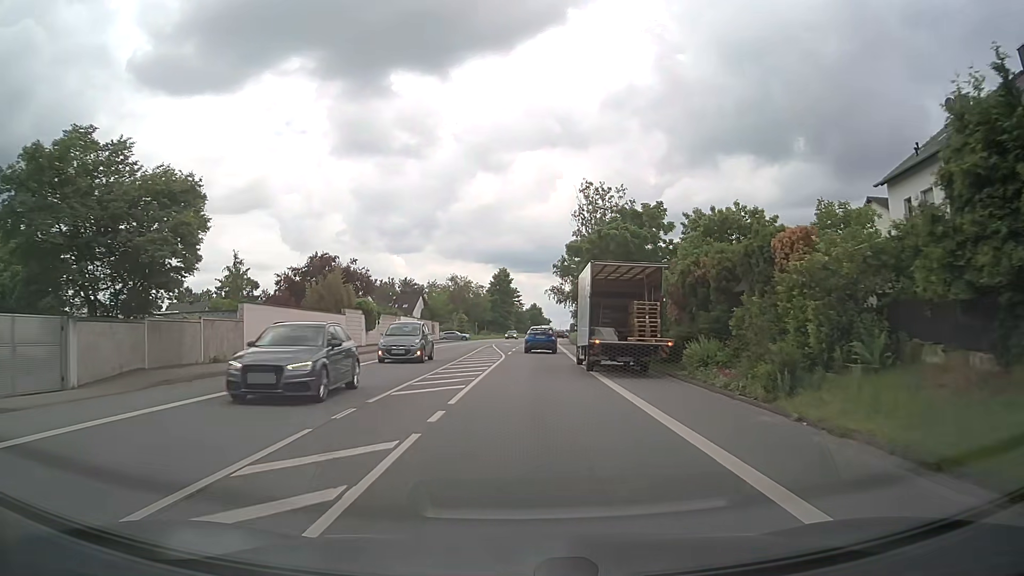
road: primary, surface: asphalt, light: Day
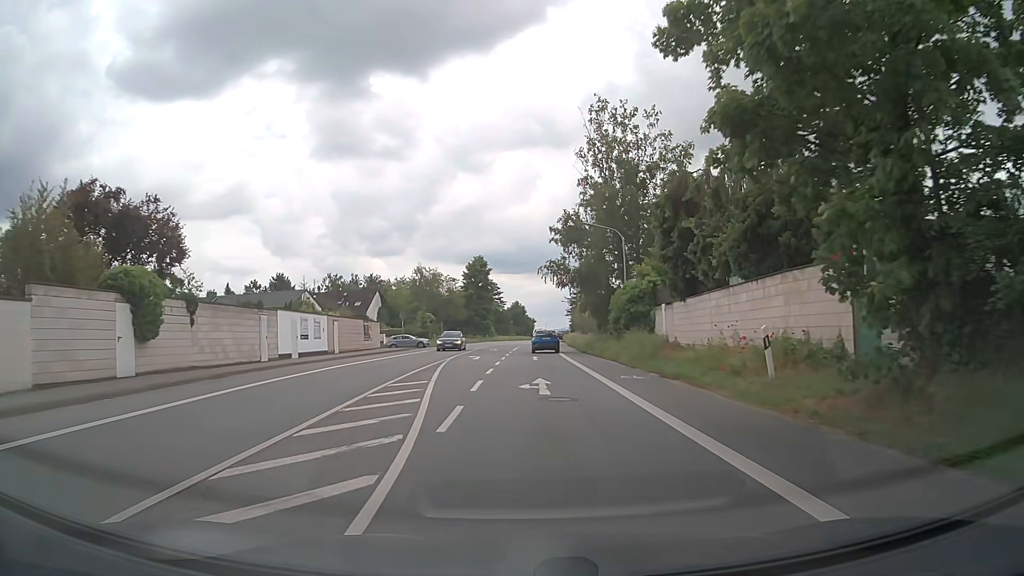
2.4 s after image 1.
(+0.2, +27.4) m; +2°
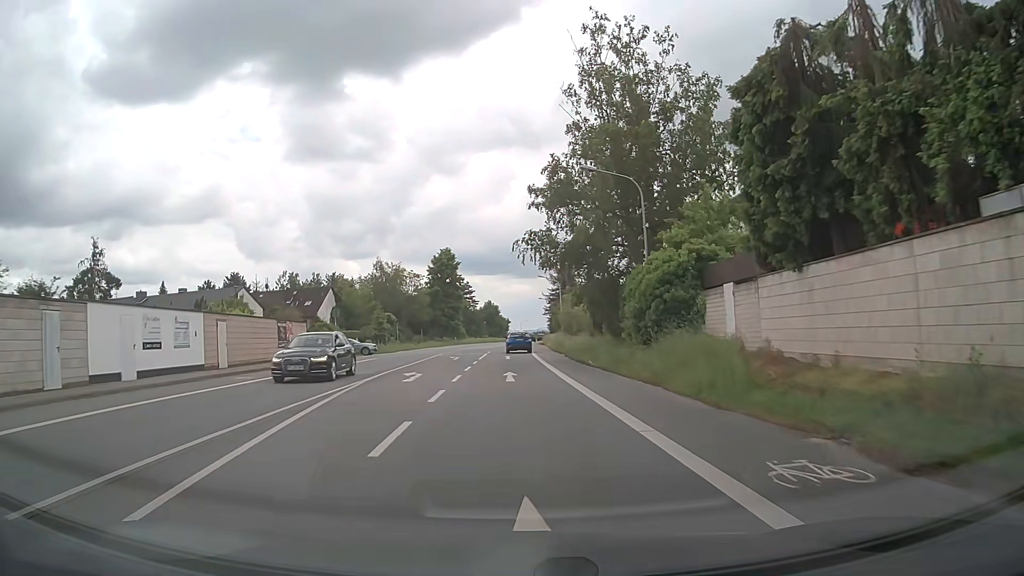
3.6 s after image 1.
(0.0, +13.8) m; +3°
(0, +10) (0, +20) (-1, +30) (-1, +40) (-1, +50) (-2, +60) (-2, +70) (-2, +80) (-2, +90) (-2, +100) m
